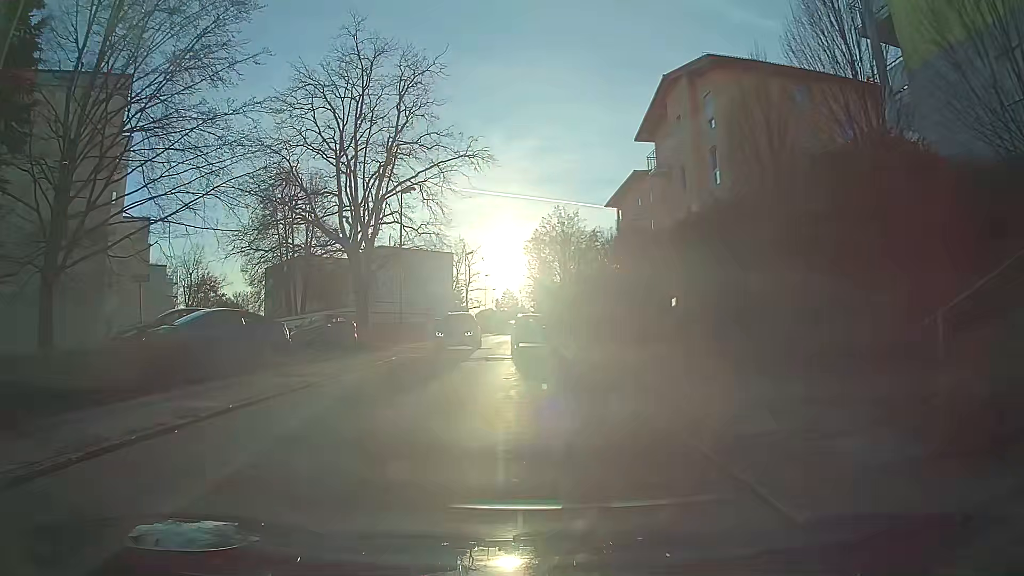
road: residential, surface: asphalt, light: Day
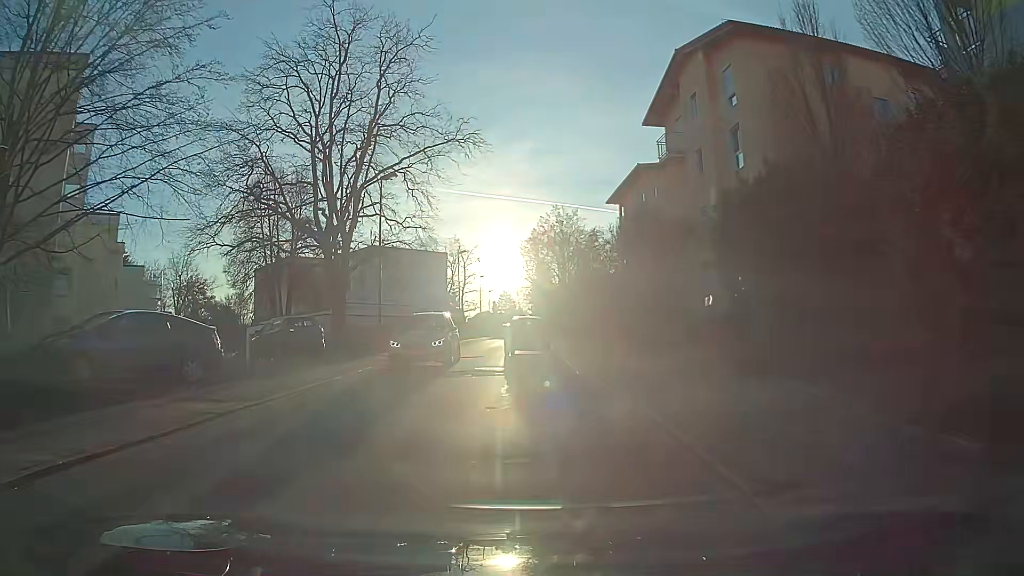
(0.0, +4.1) m; 0°
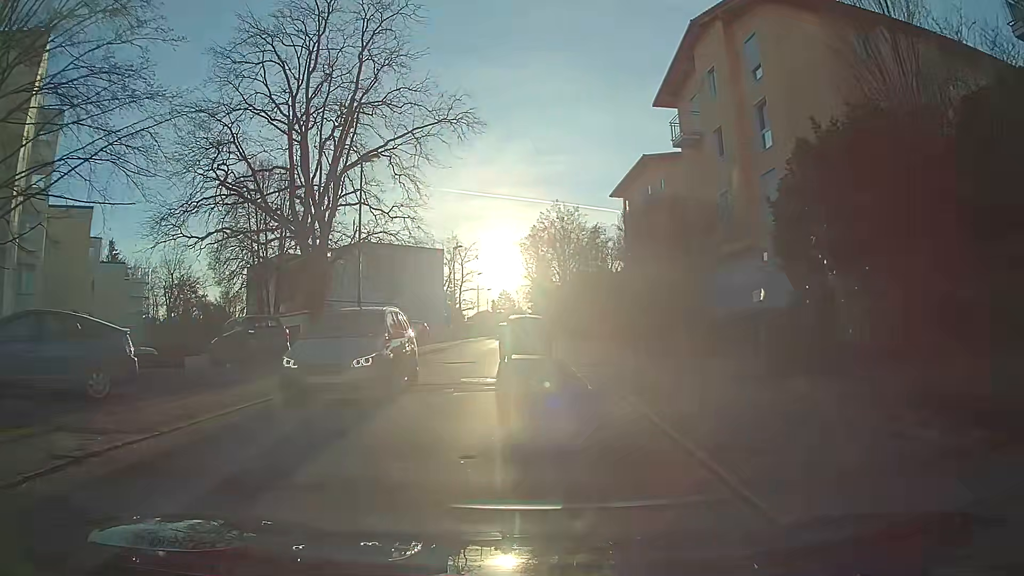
(0.0, +3.5) m; 0°
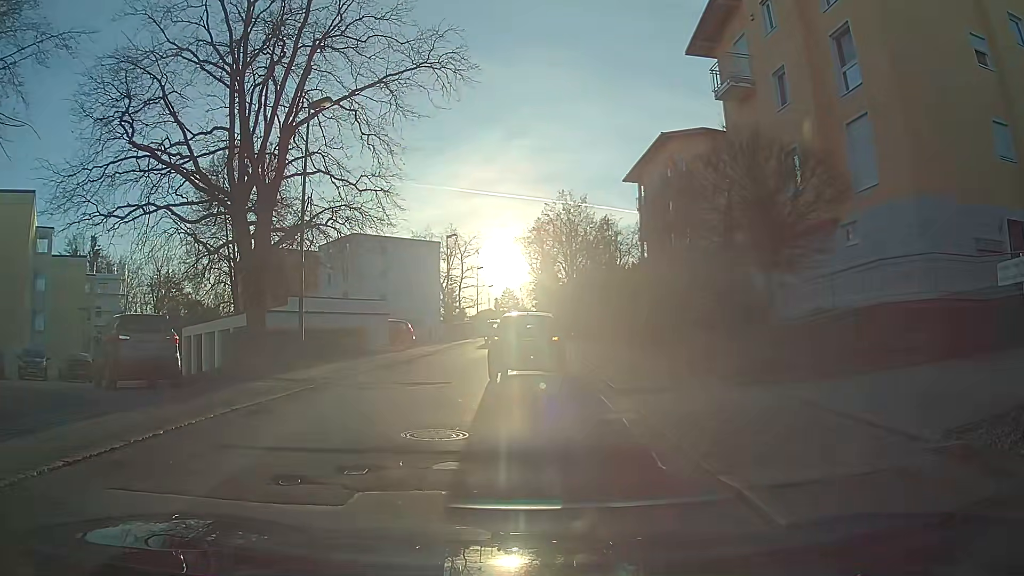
(0.0, +6.9) m; -1°
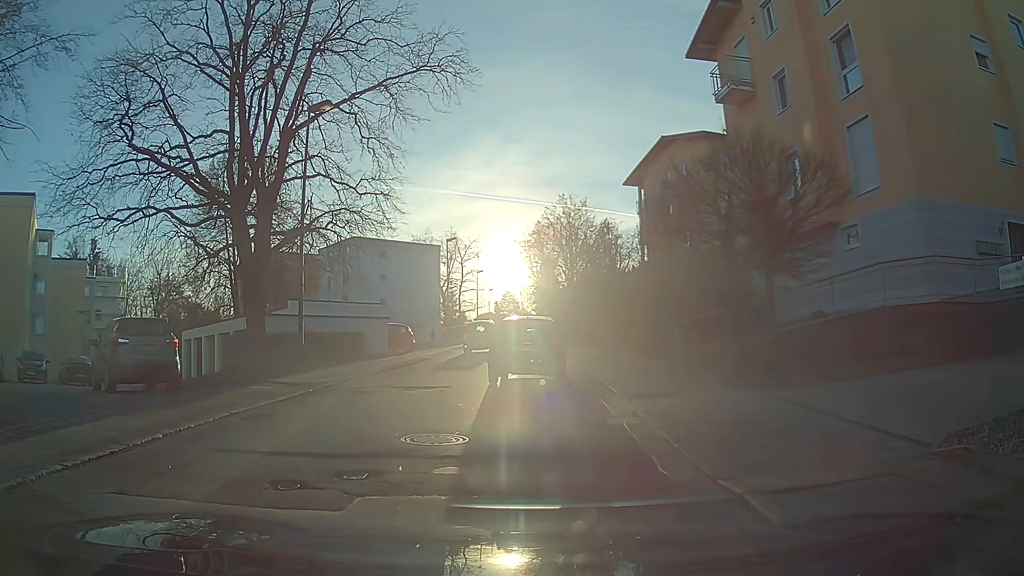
(0.0, +0.1) m; 0°
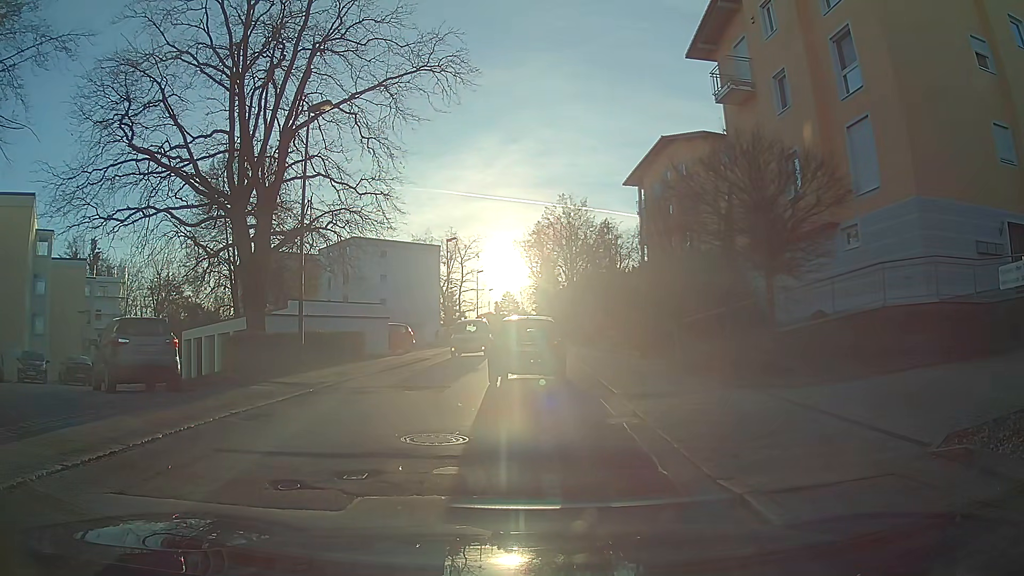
(0.0, 0.0) m; 0°
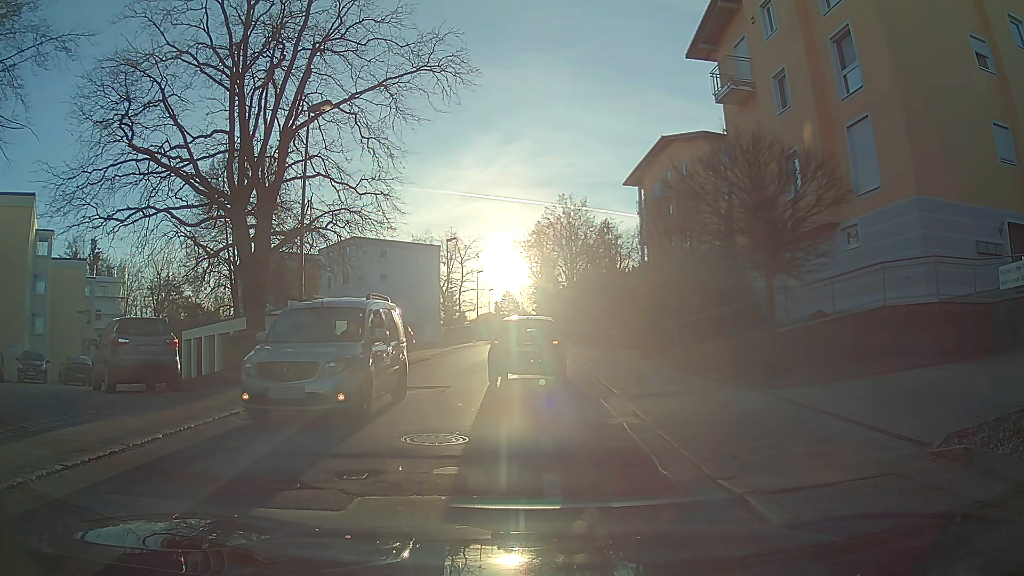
(0.0, 0.0) m; 0°
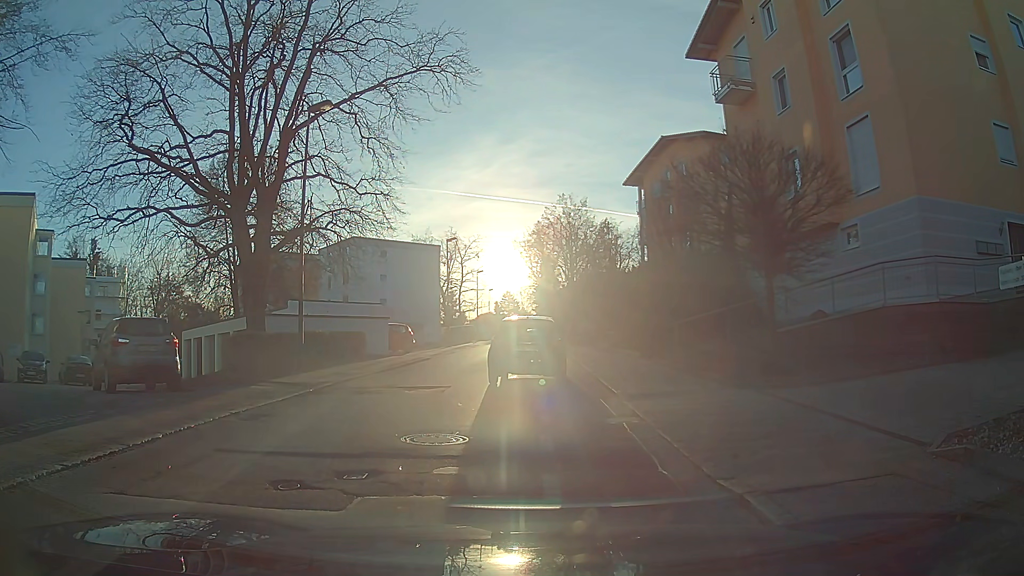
(0.0, 0.0) m; 0°
(-2, +10) (-2, +20) (-1, +30) (0, +40) (-1, +50) (-1, +60) (0, +70) (+2, +79) (+2, +89) (+3, +99) m
